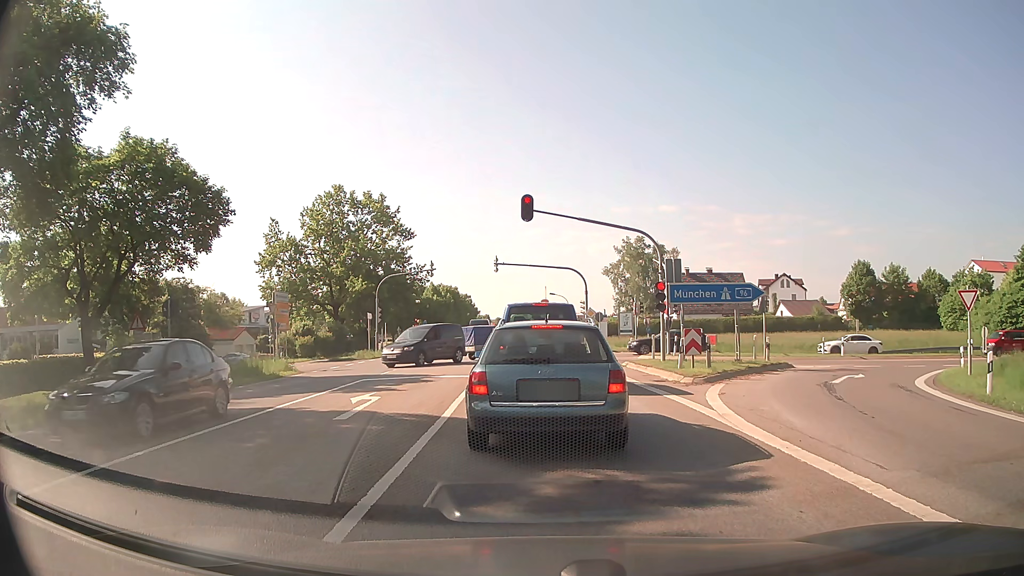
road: secondary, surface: asphalt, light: Day
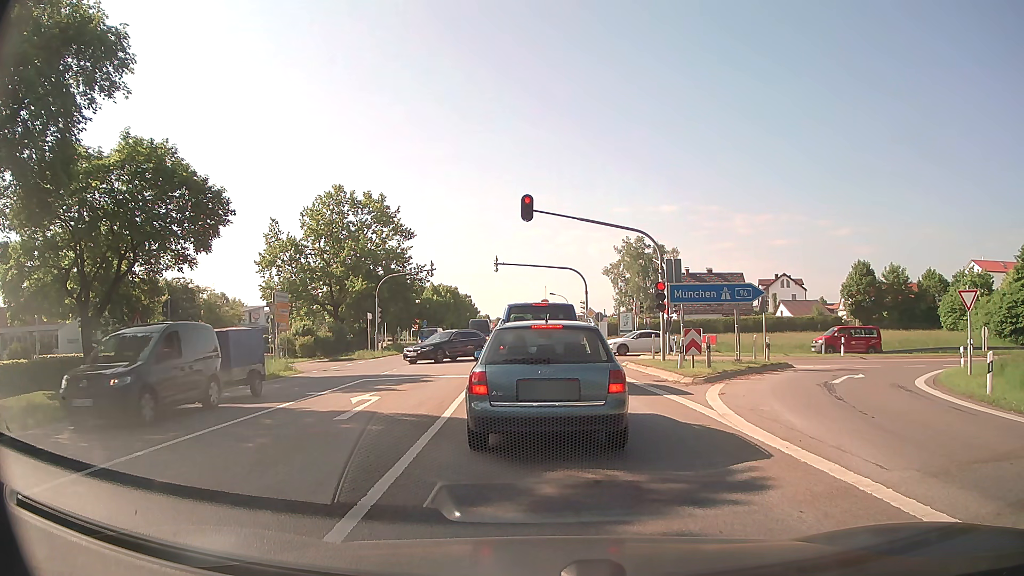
(0.0, 0.0) m; 0°
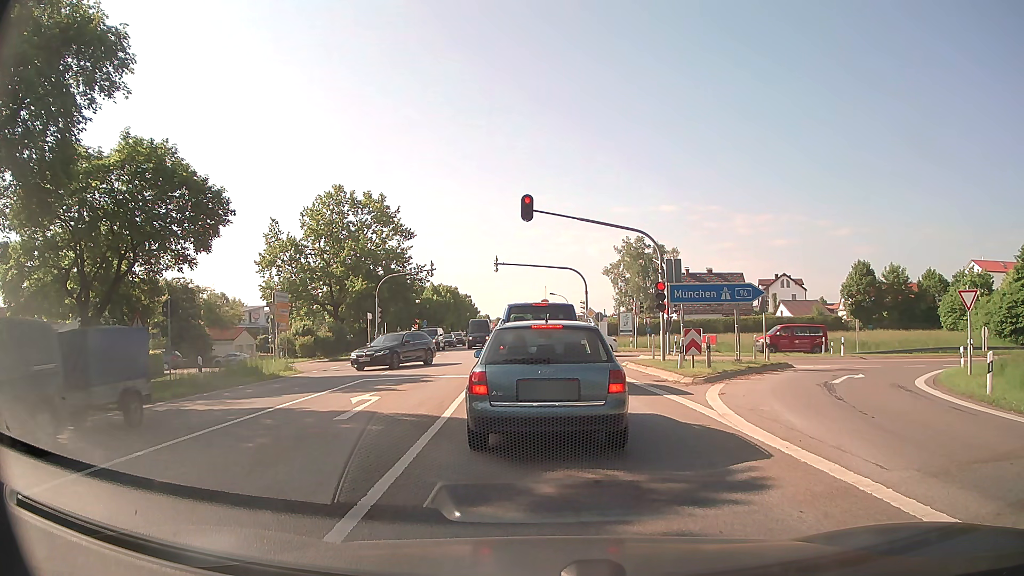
(0.0, 0.0) m; 0°
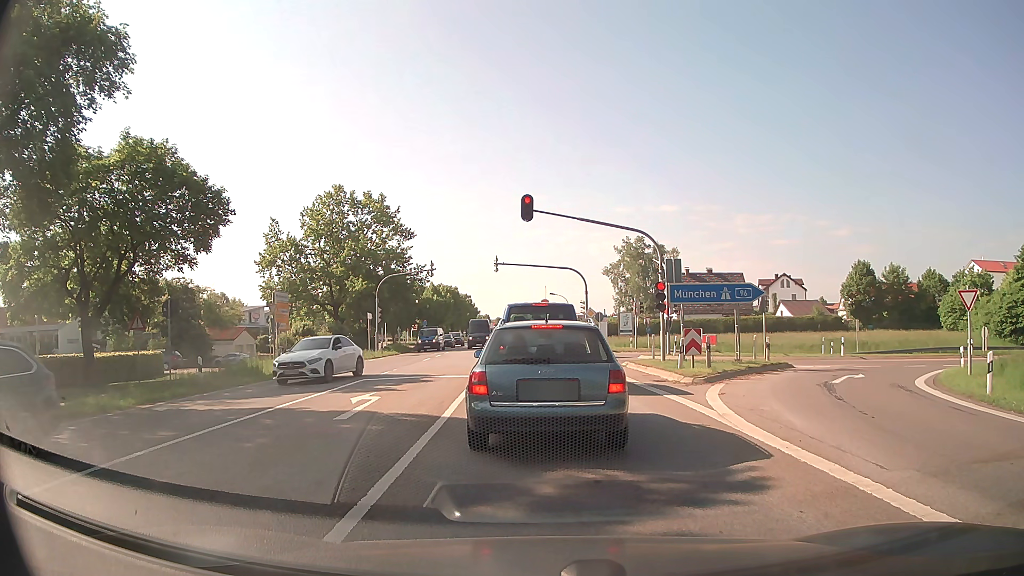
(0.0, 0.0) m; 0°
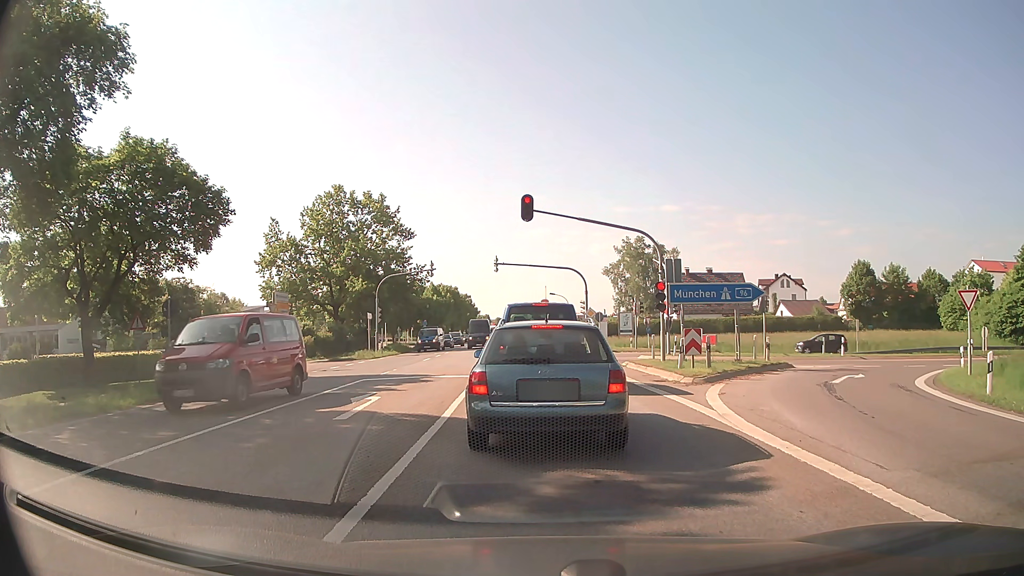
(0.0, 0.0) m; 0°
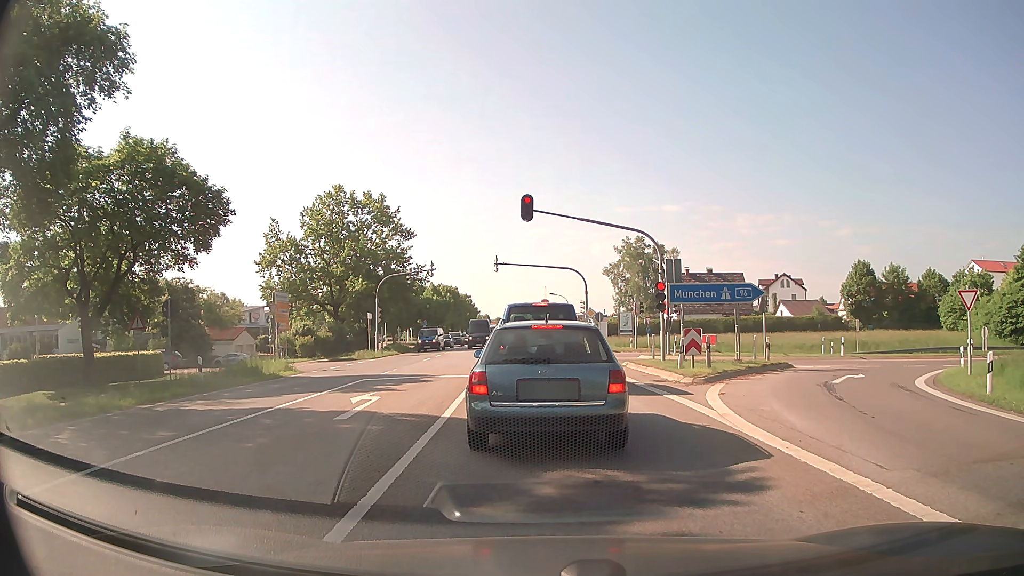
(0.0, 0.0) m; 0°
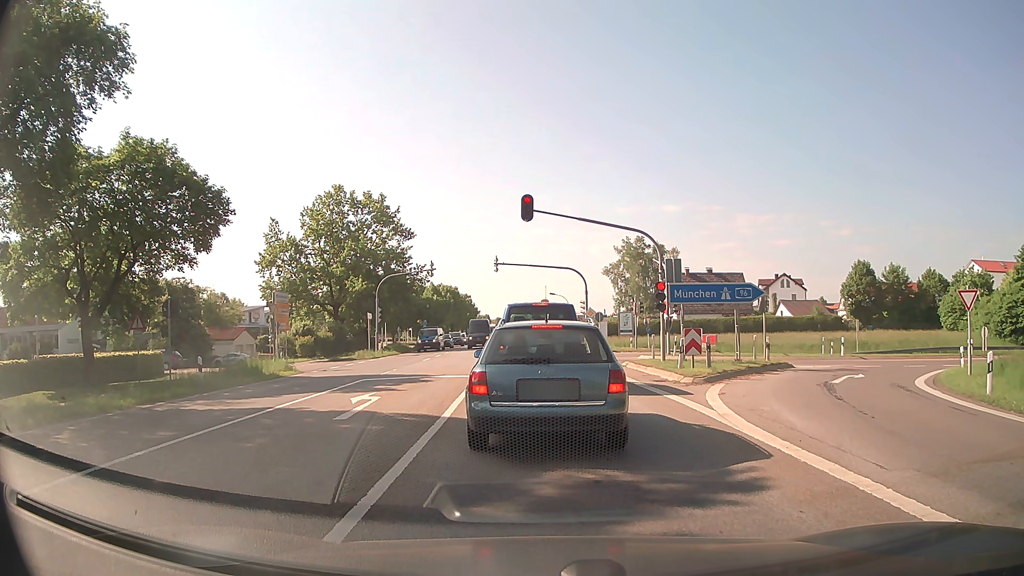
(0.0, 0.0) m; 0°
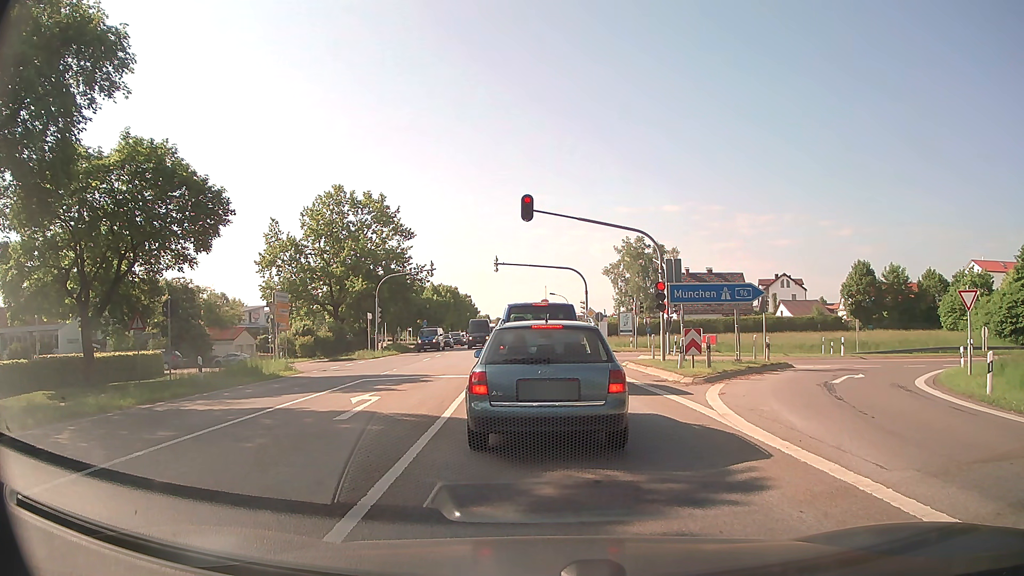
(0.0, 0.0) m; 0°
(0, +10) (-1, +20) (-1, +30) (-2, +40) (-2, +50) (-3, +60) (-4, +70) (-4, +80) (-5, +90) (-5, +100) m
